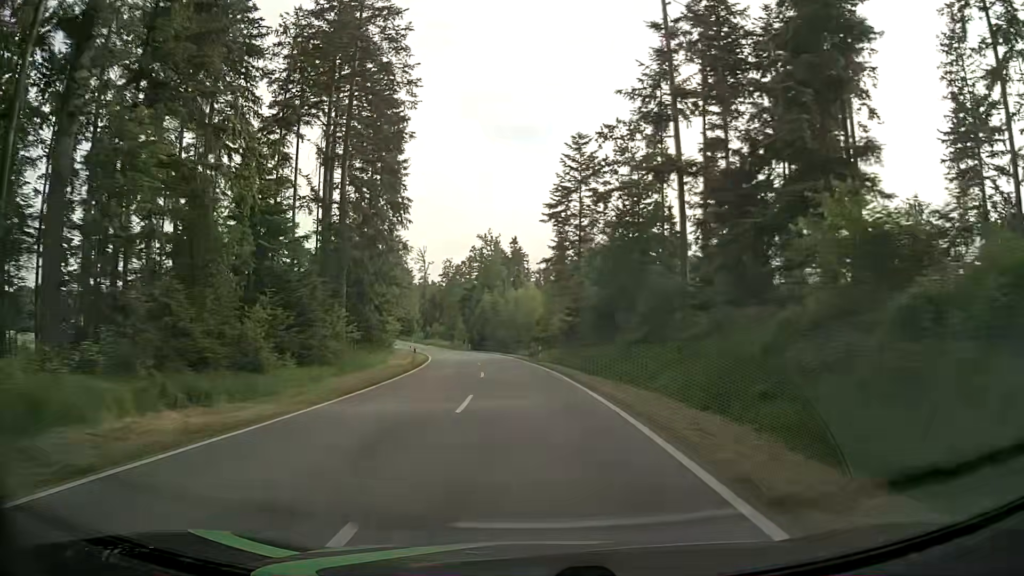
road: tertiary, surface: asphalt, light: Day
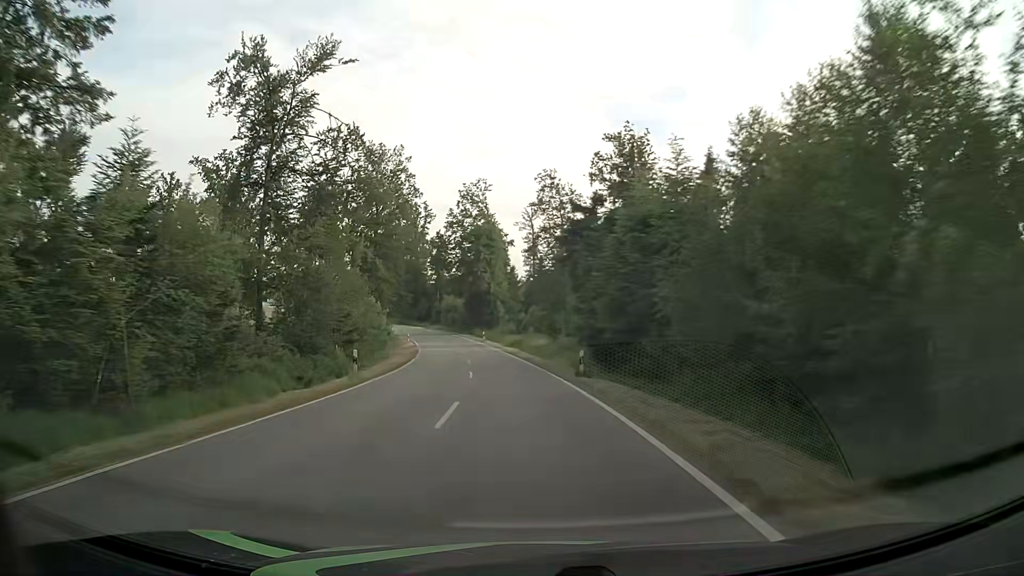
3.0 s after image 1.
(-5.3, +62.4) m; -11°
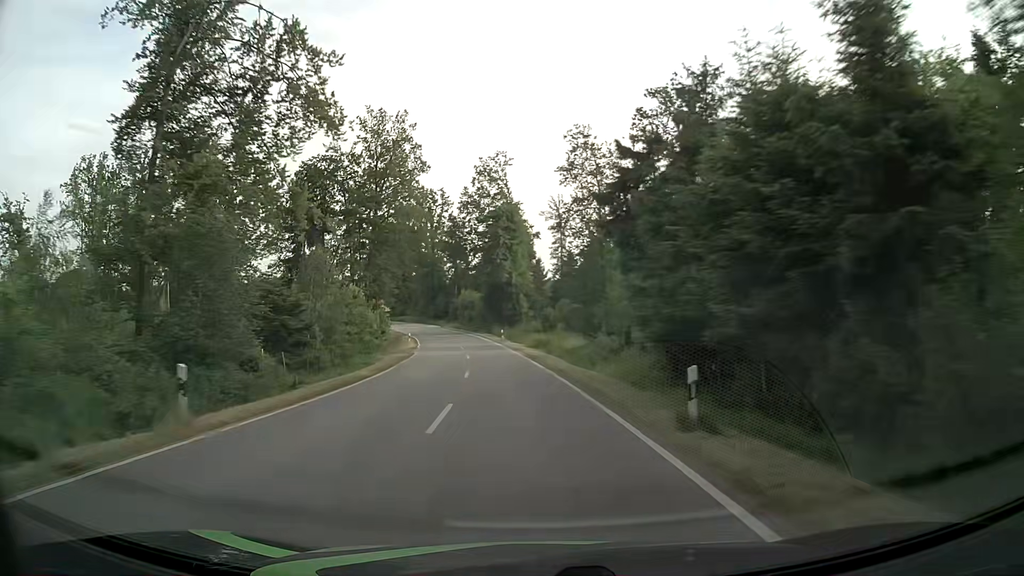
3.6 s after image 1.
(-0.2, +12.7) m; -2°
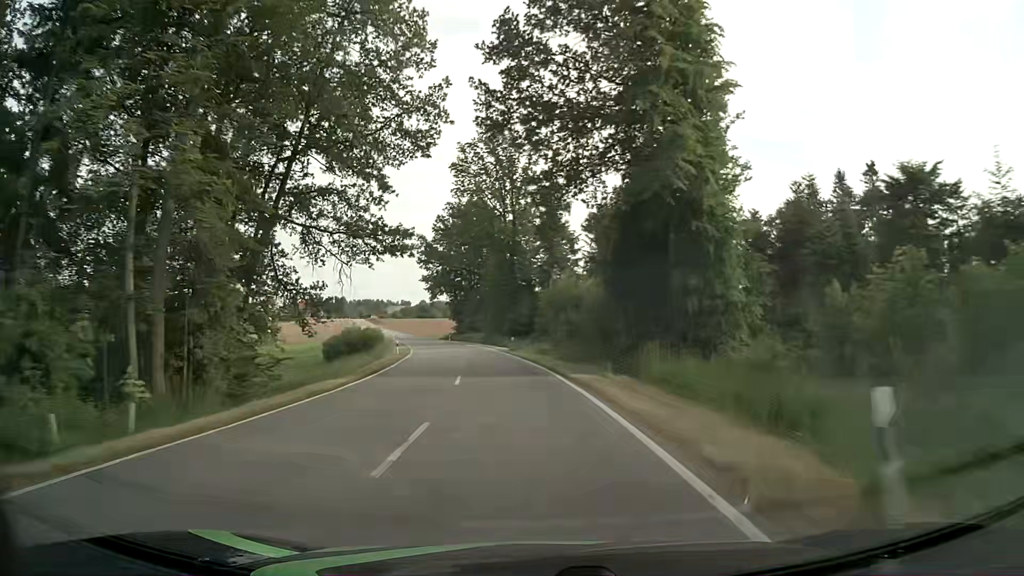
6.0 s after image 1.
(-4.6, +50.9) m; -10°
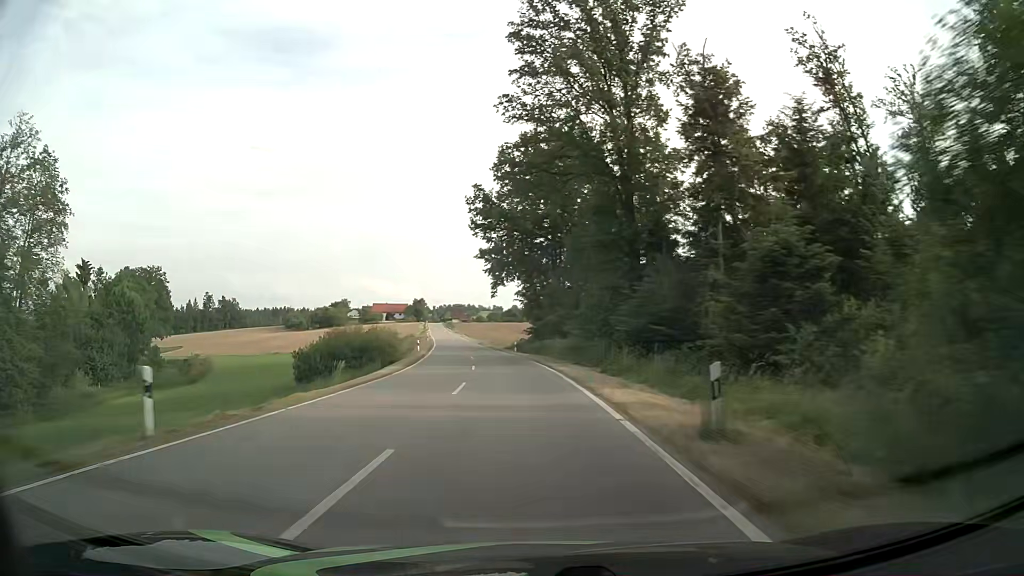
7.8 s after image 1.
(-2.6, +37.9) m; -8°
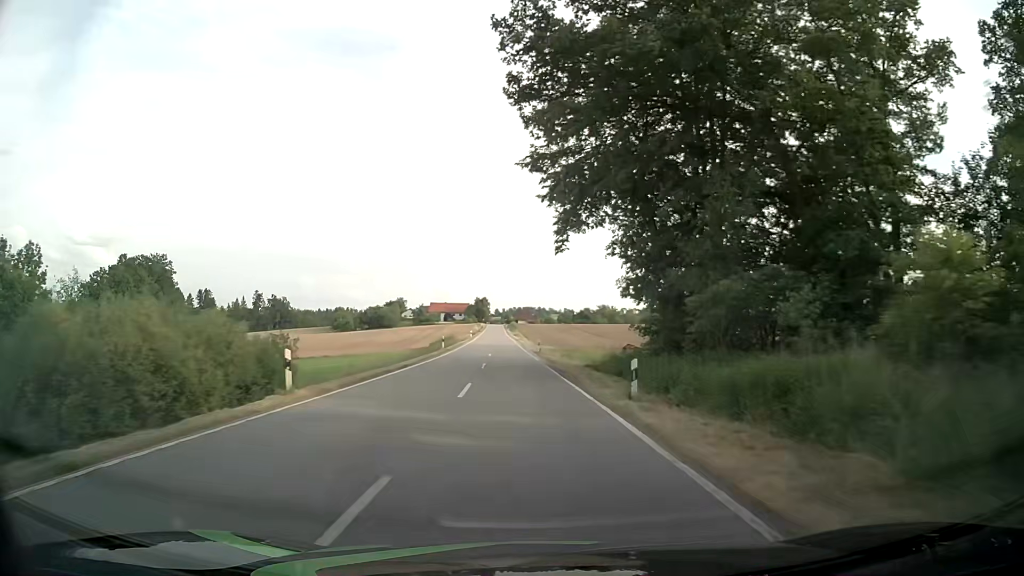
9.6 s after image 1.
(-2.2, +37.8) m; -6°
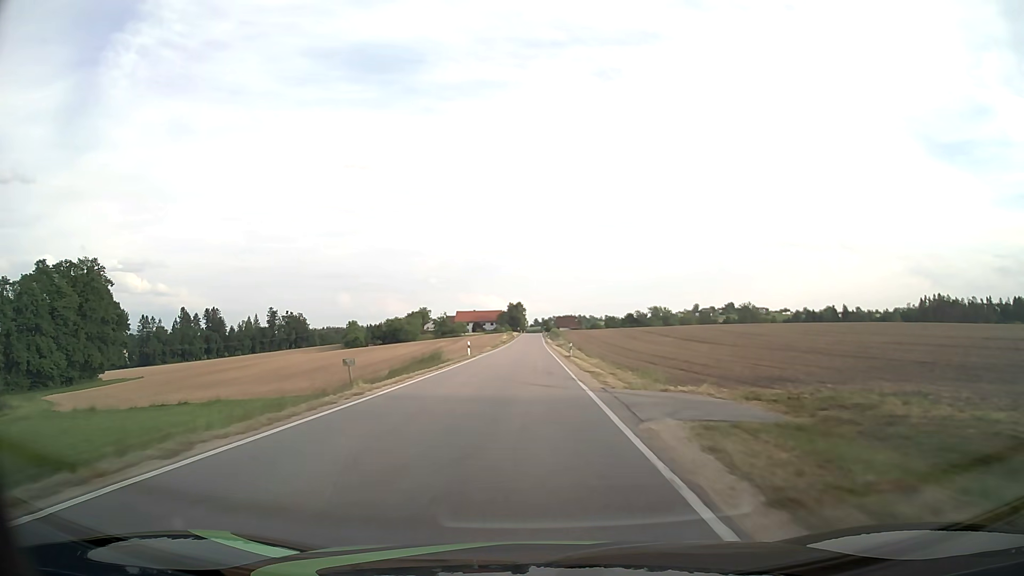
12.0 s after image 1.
(-1.9, +50.4) m; -3°
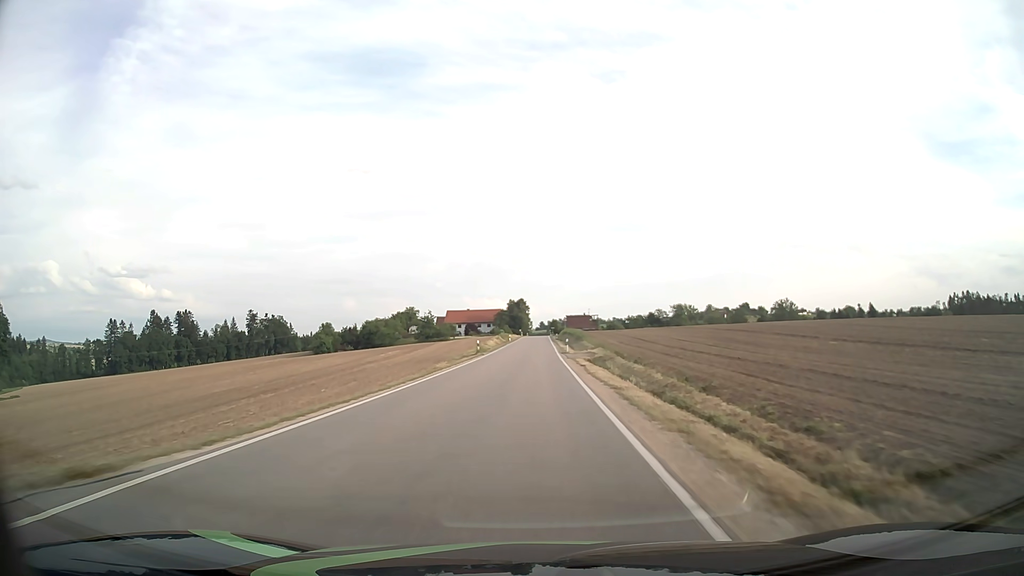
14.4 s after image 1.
(0.0, +49.9) m; -1°
(0, +10) (0, +20) (0, +30) (0, +40) (0, +50) (0, +60) (+1, +70) (+1, +80) (+1, +90) (+1, +100) m
